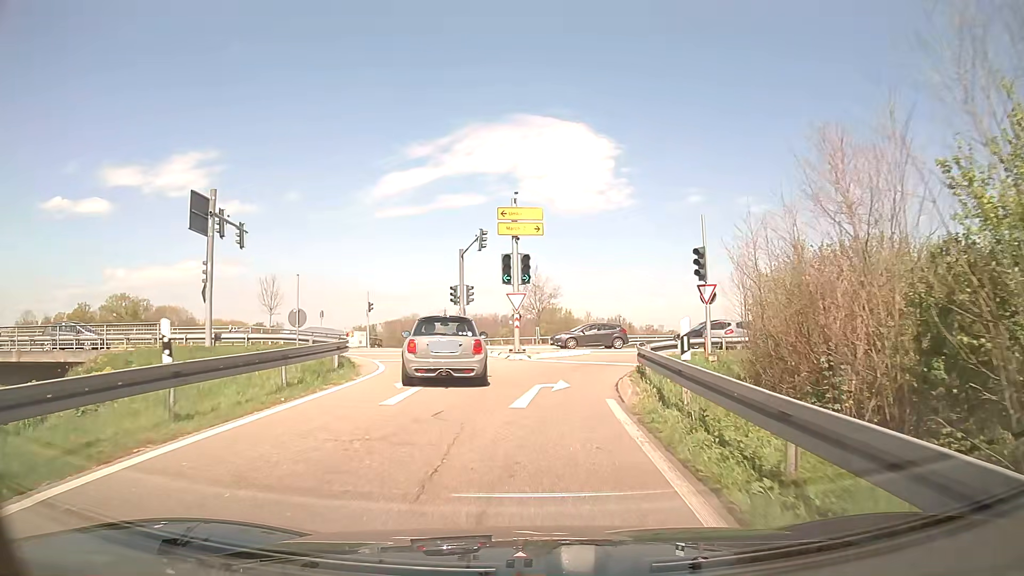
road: trunk_link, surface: asphalt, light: Day
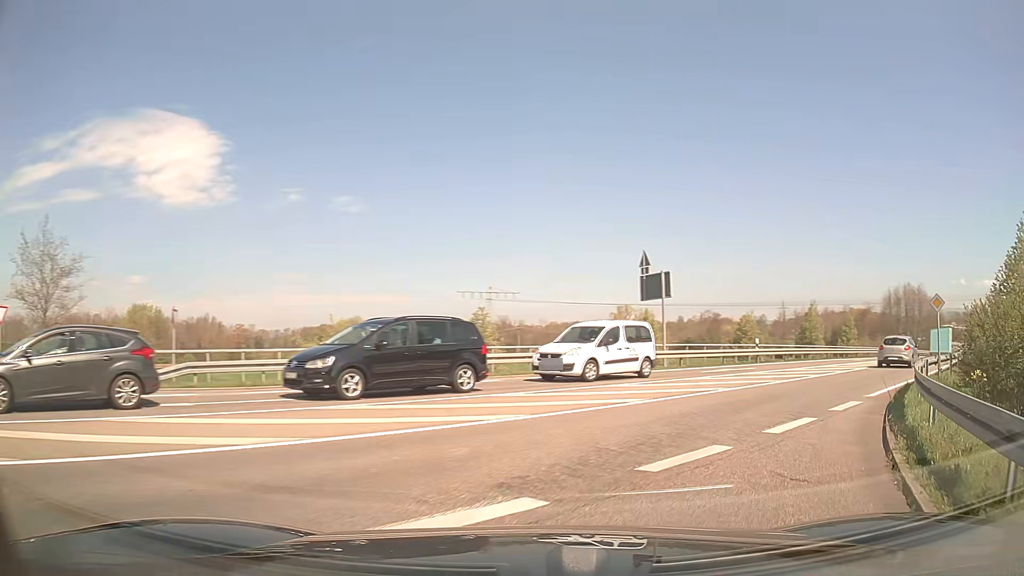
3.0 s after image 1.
(+3.9, +25.3) m; +35°
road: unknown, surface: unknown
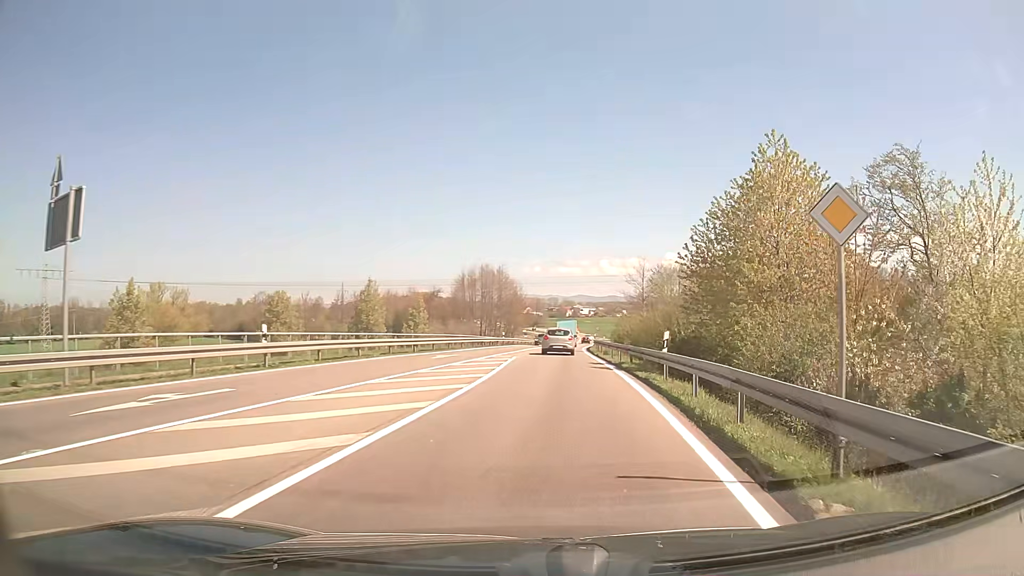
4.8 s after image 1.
(+5.8, +15.0) m; +37°
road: secondary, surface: asphalt
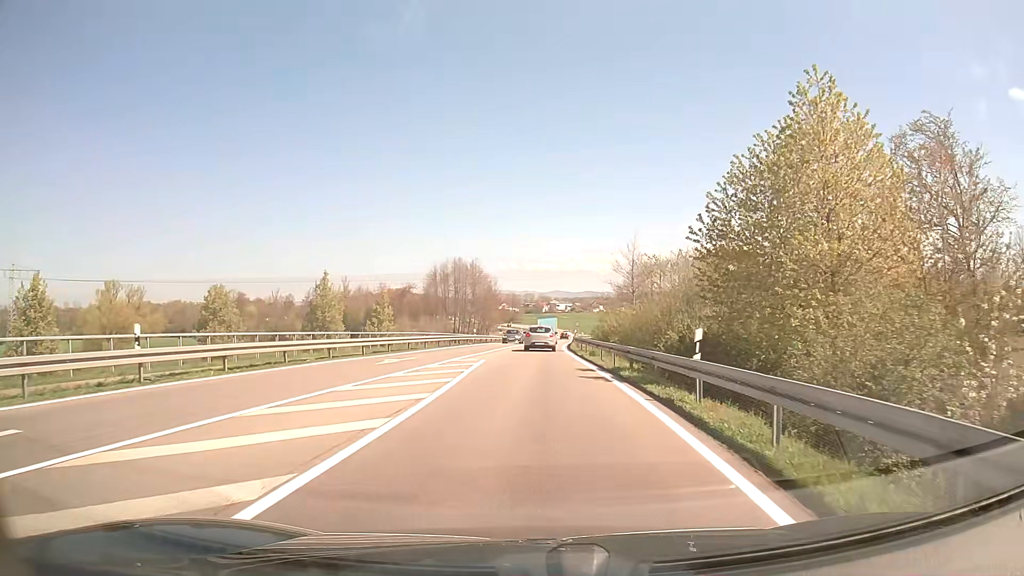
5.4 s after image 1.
(+0.1, +6.2) m; +1°
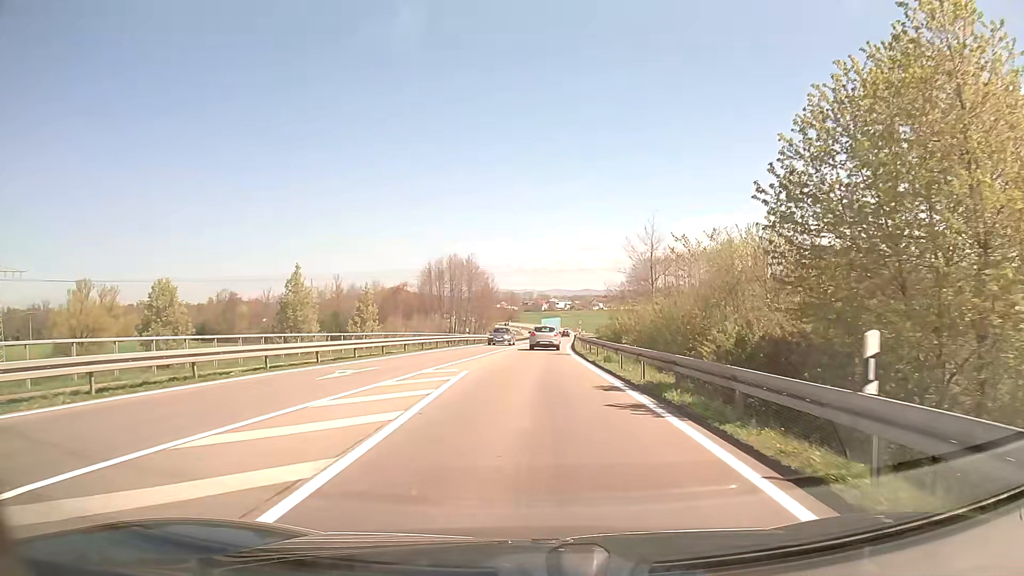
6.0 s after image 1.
(0.0, +6.5) m; 0°
